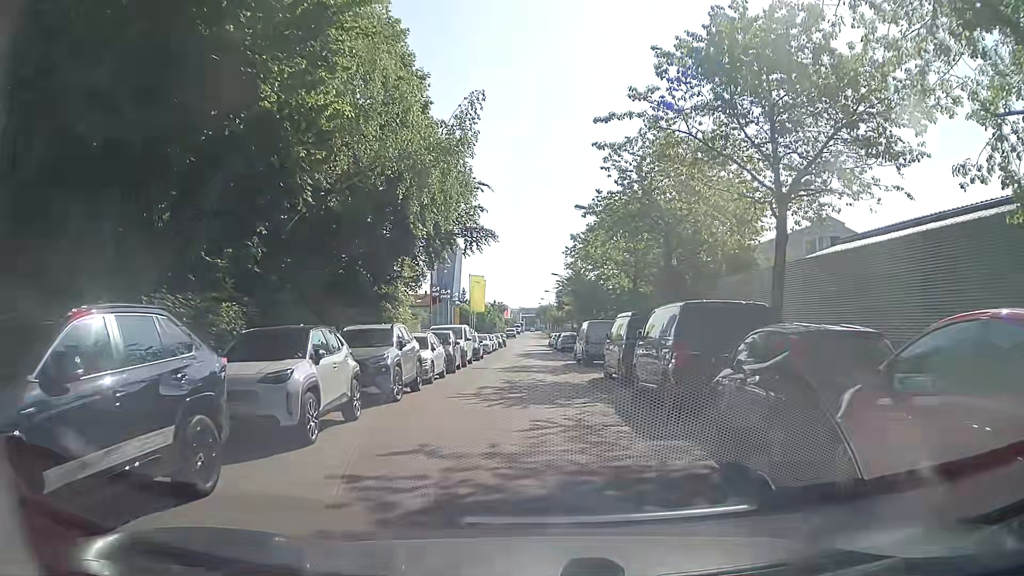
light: Day
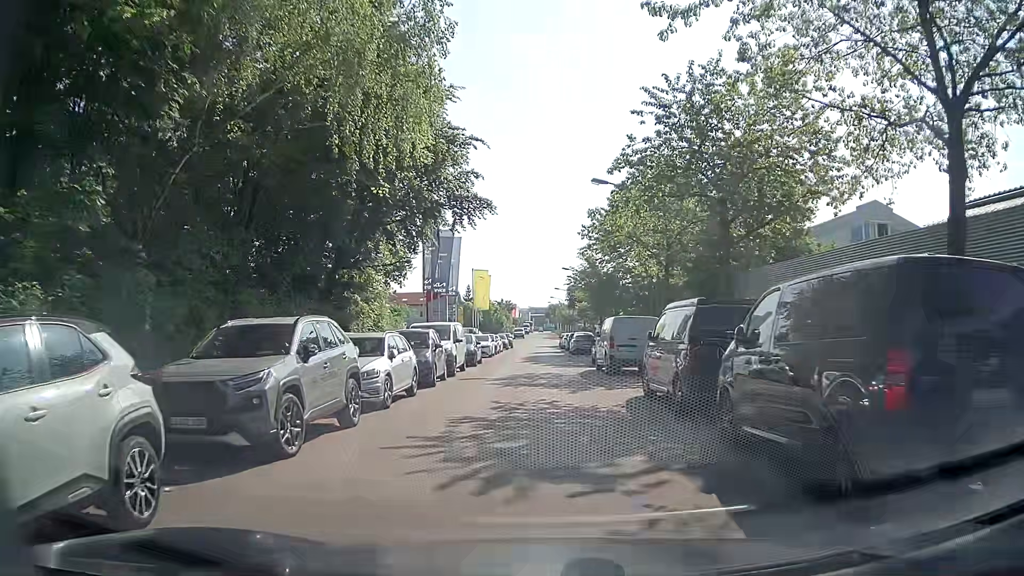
(-0.1, +6.8) m; -1°
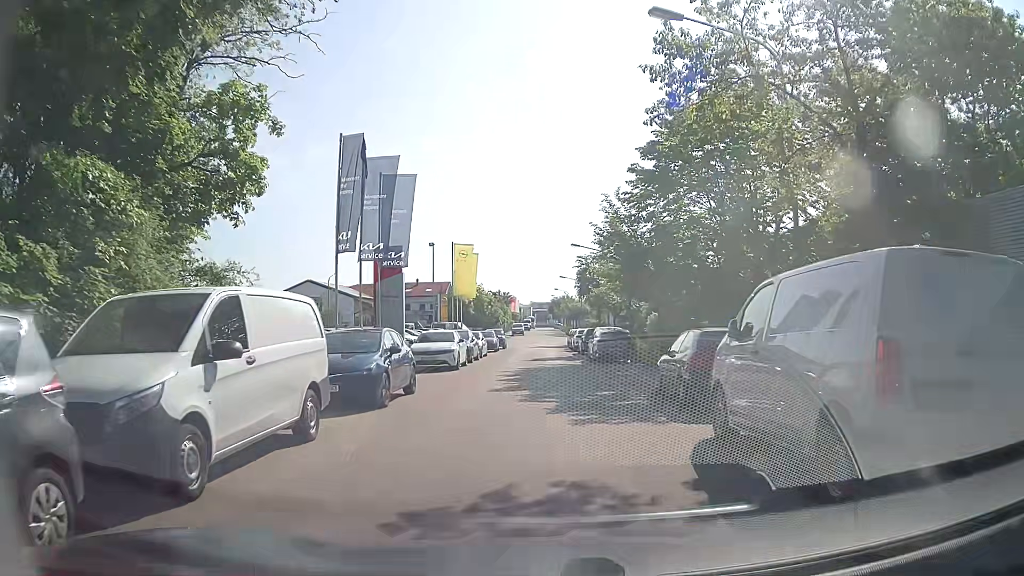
(-0.2, +17.7) m; -2°
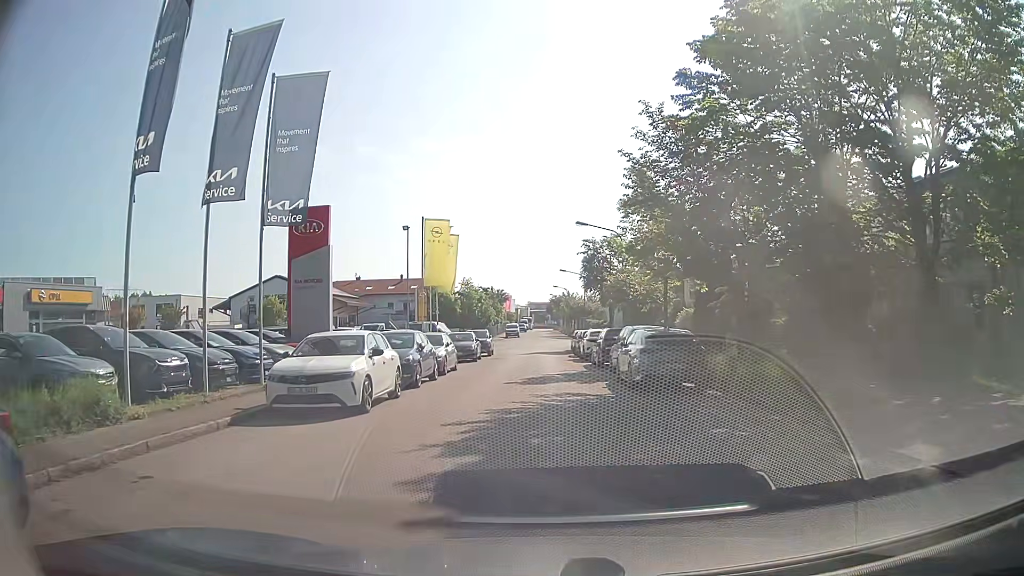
(+0.3, +12.3) m; +2°
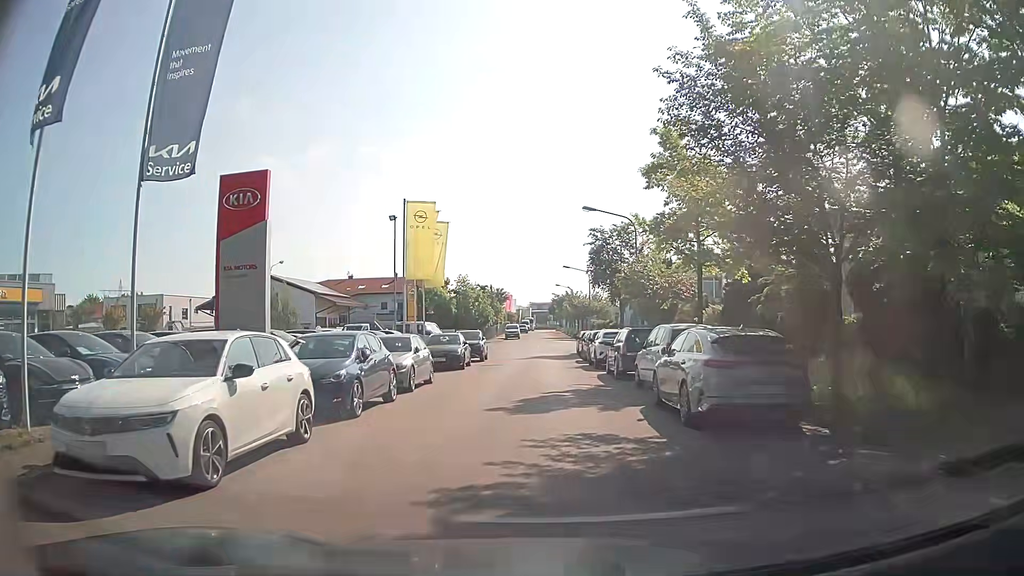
(0.0, +5.9) m; -1°
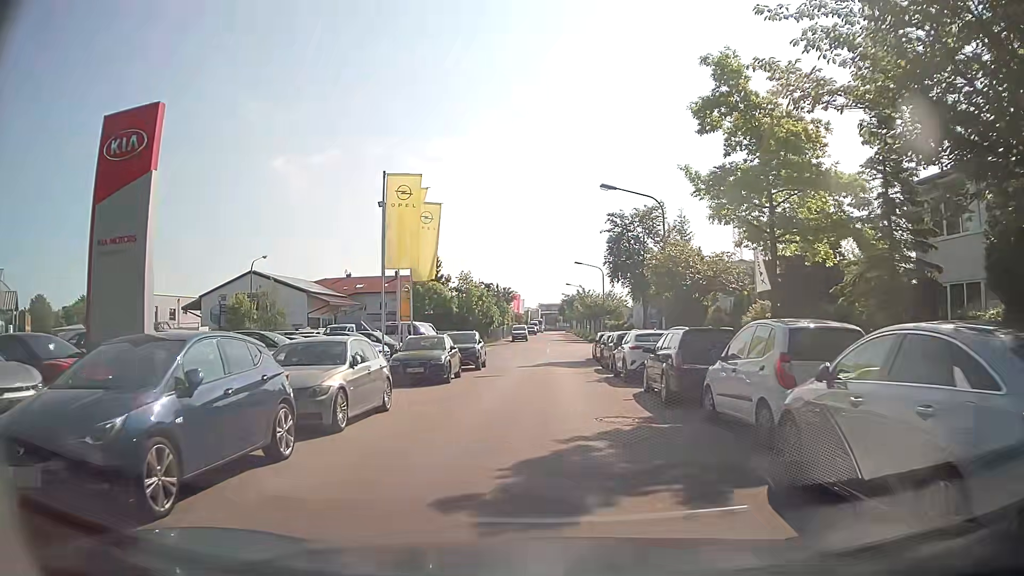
(0.0, +6.5) m; -1°
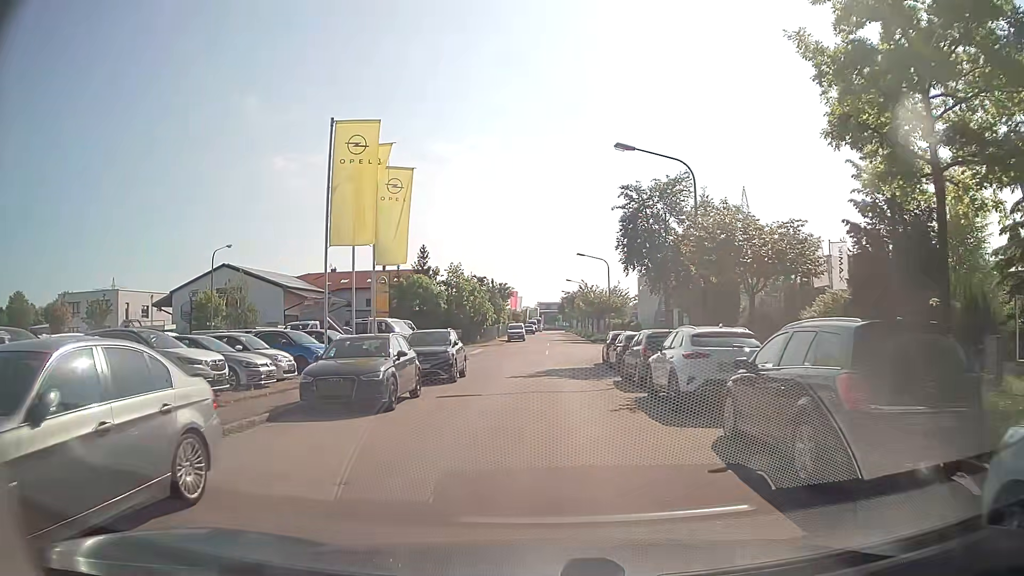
(0.0, +7.4) m; +2°
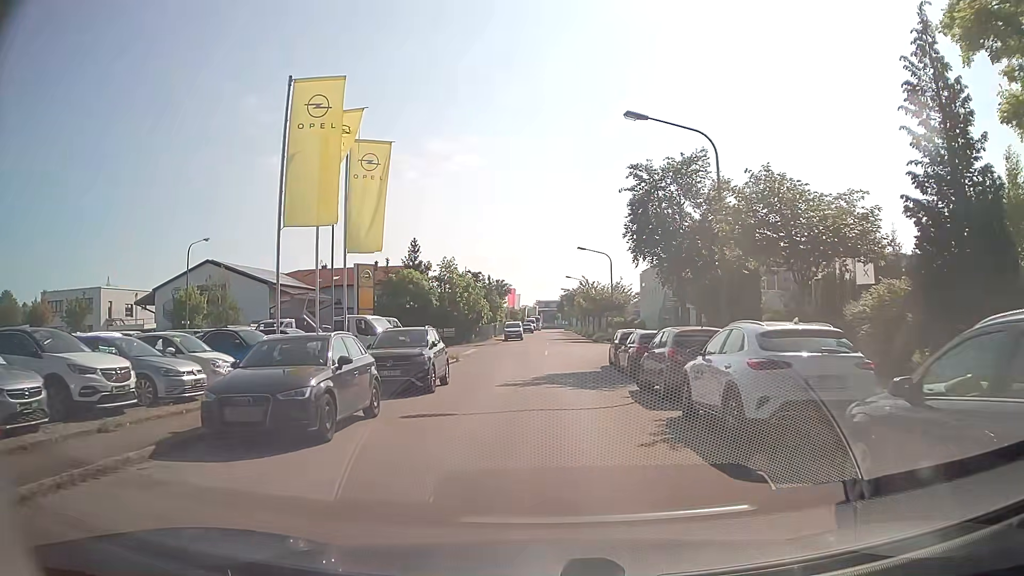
(-0.1, +3.8) m; -2°
(0, +10) (0, +20) (+1, +30) (+2, +40) (+2, +50) (+3, +60) (+3, +70) (+3, +80) (+3, +90) (+4, +100) m
